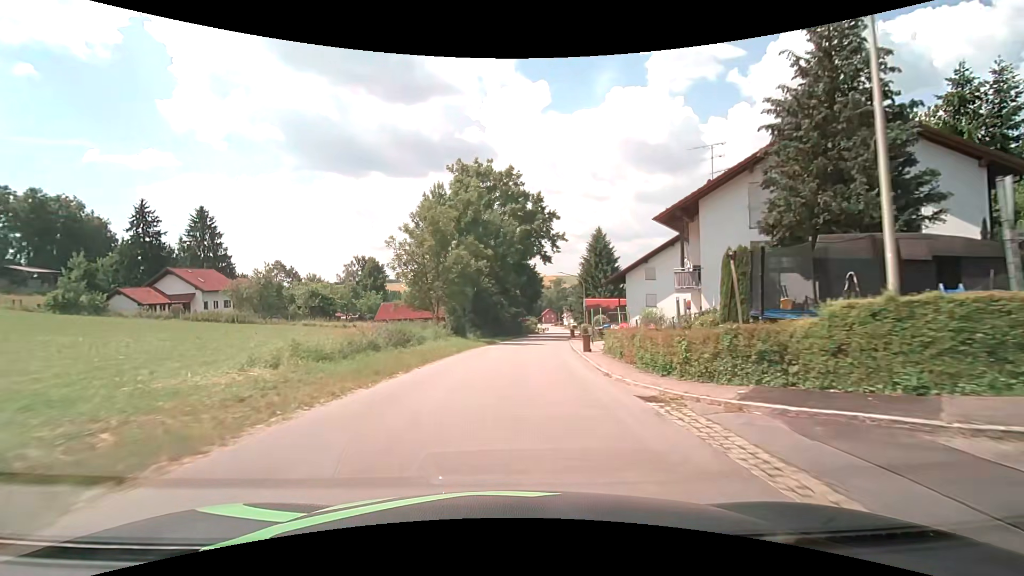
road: tertiary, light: Day
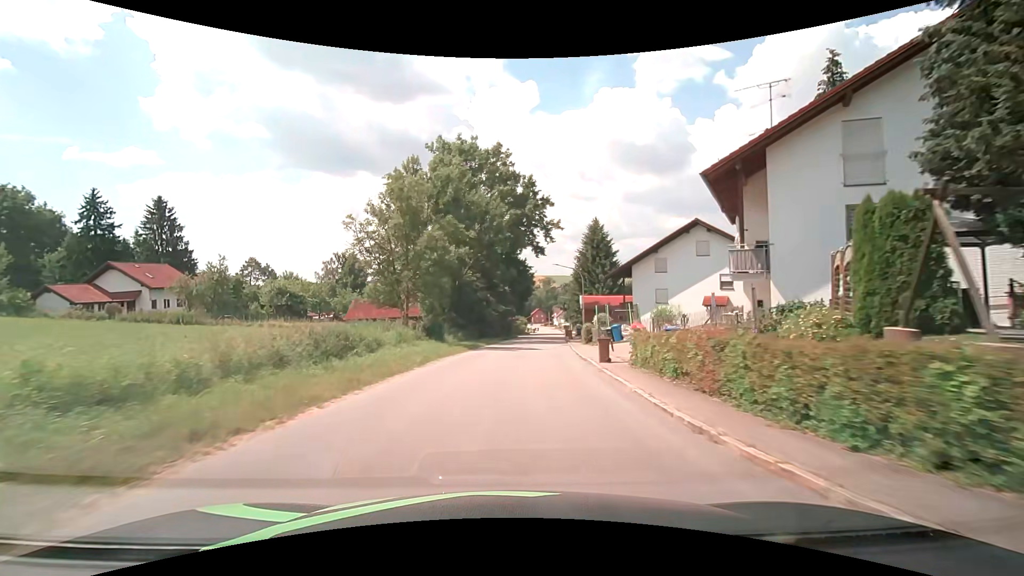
(+0.1, +7.5) m; +1°
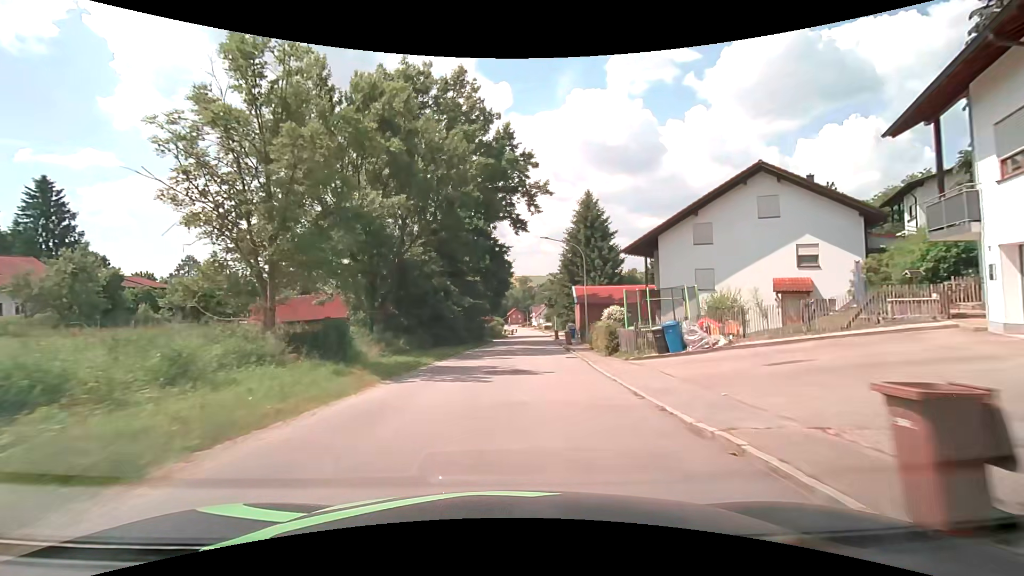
(+0.5, +15.1) m; +3°
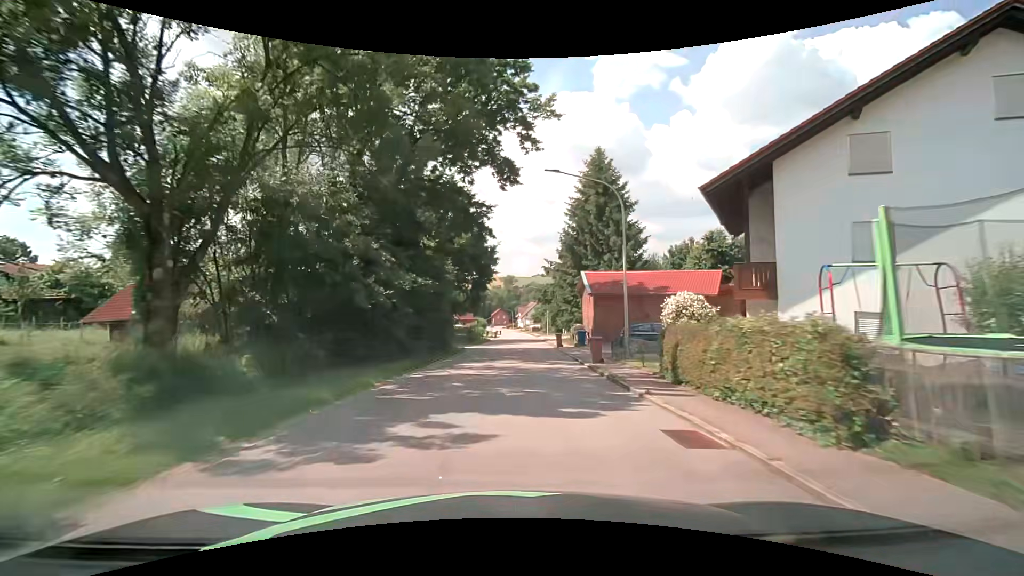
(+0.2, +15.1) m; +1°
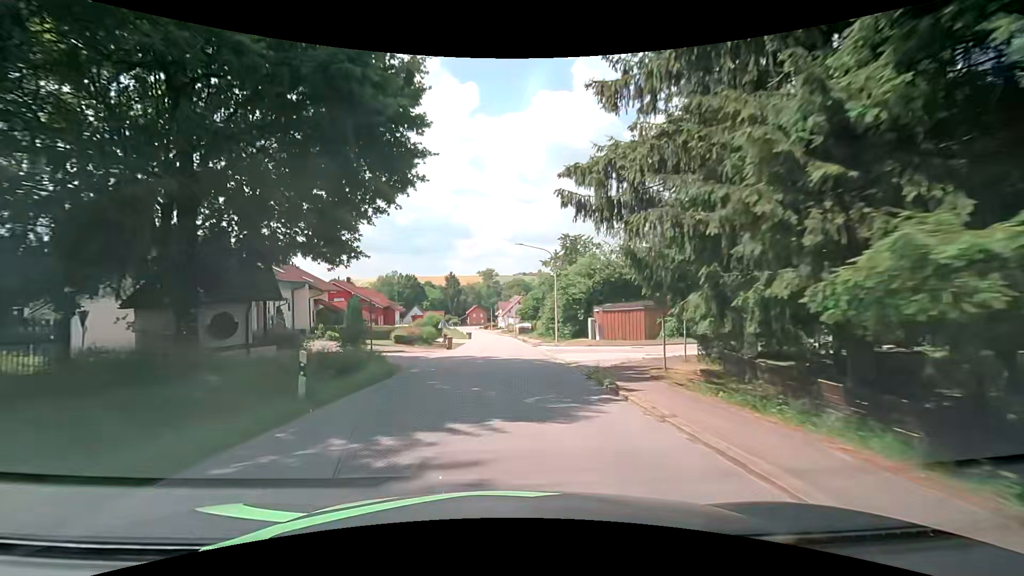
(+1.1, +38.1) m; +2°
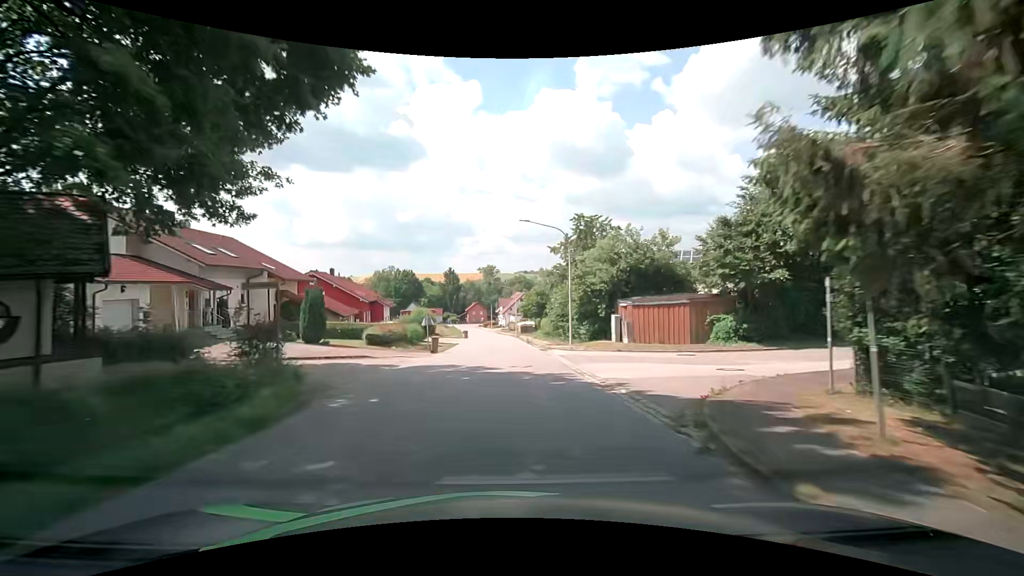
(+0.1, +7.7) m; 0°
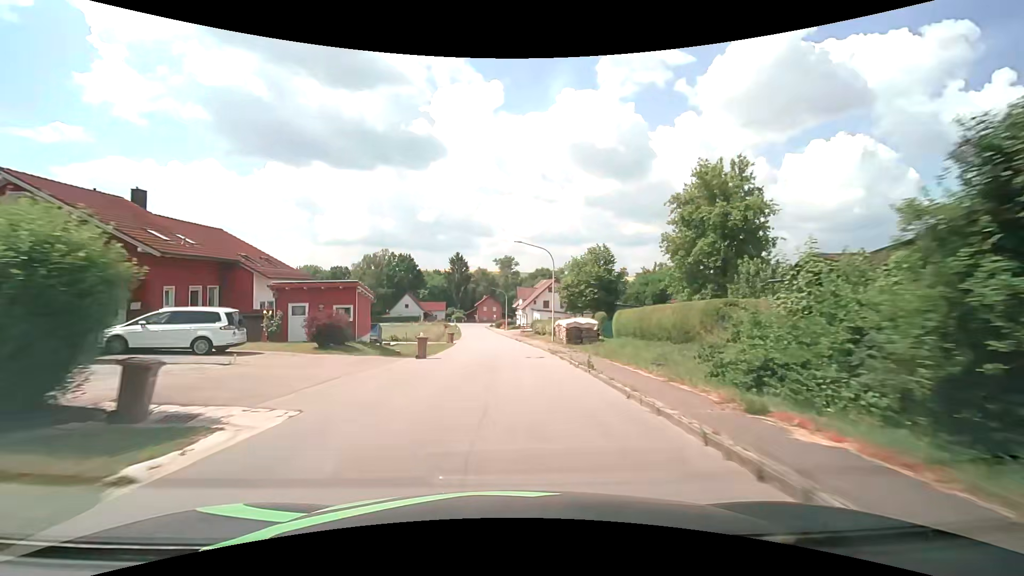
(-0.1, +38.8) m; -1°
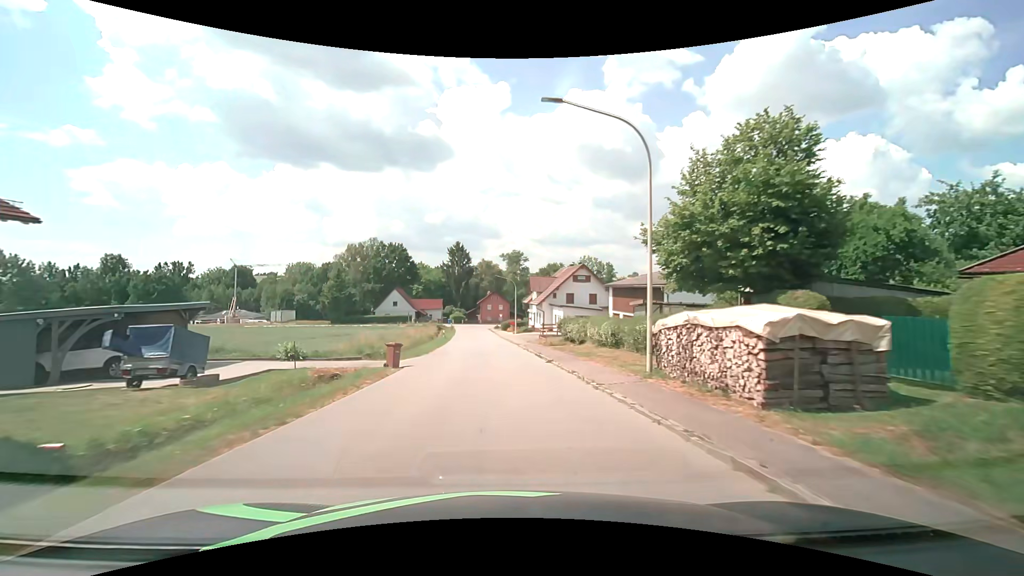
(-0.2, +23.4) m; -1°
